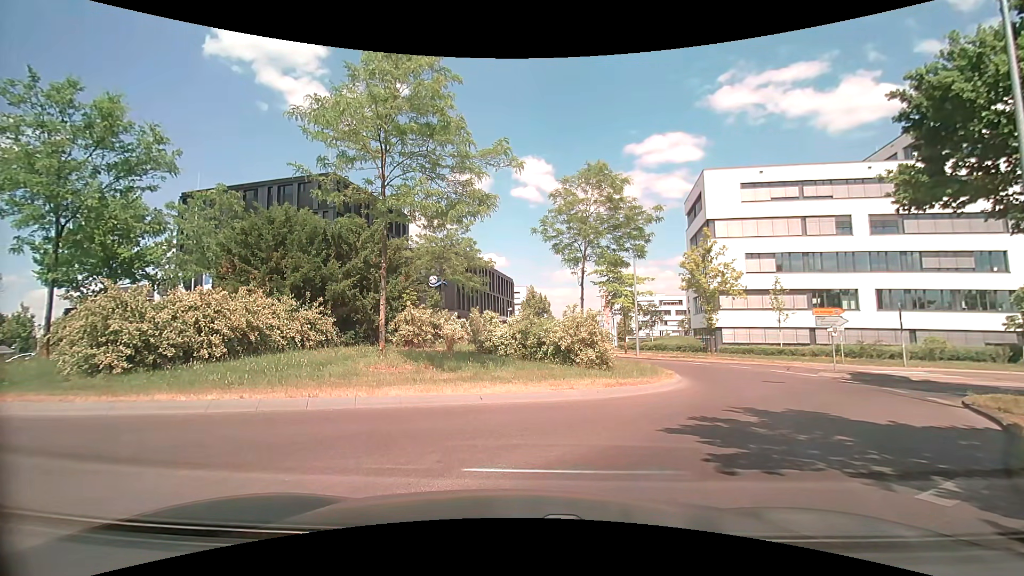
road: tertiary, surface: asphalt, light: Day
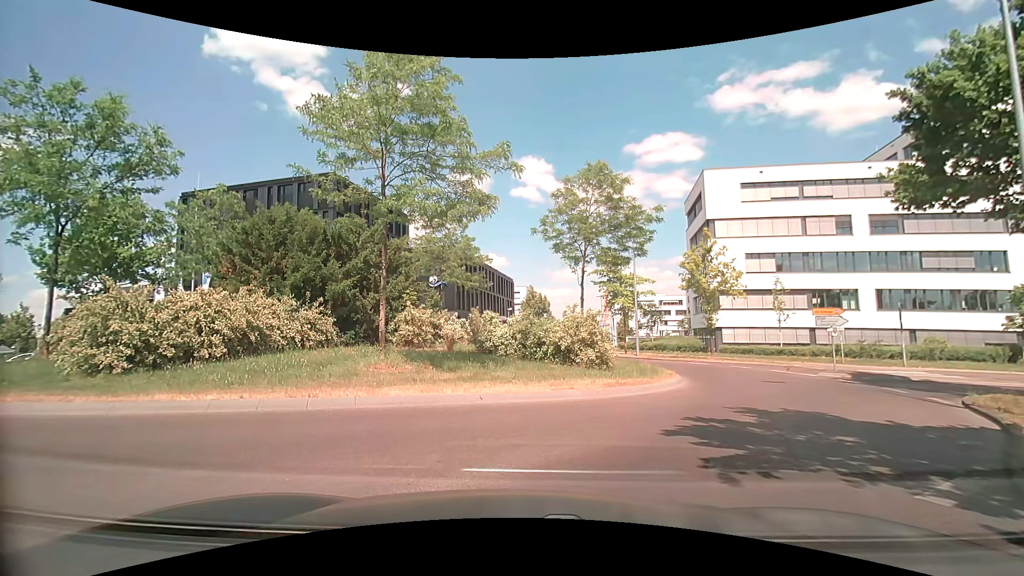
(0.0, 0.0) m; 0°
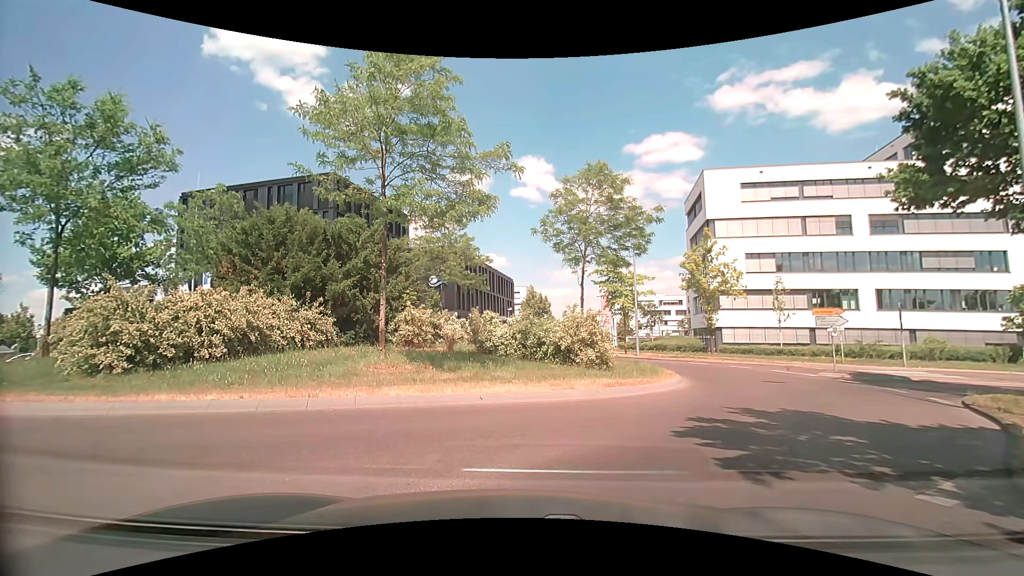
(0.0, 0.0) m; 0°
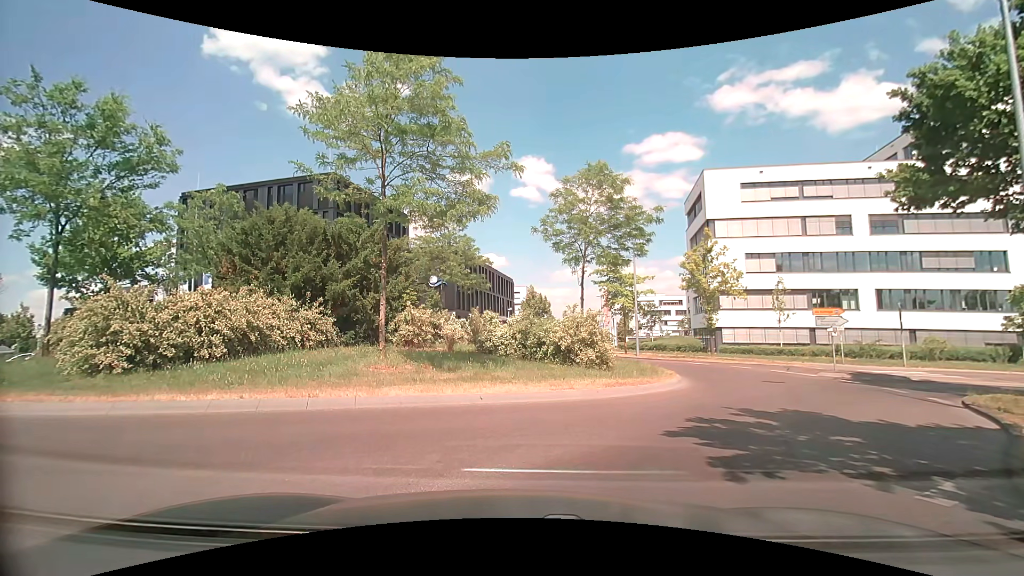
(0.0, 0.0) m; 0°
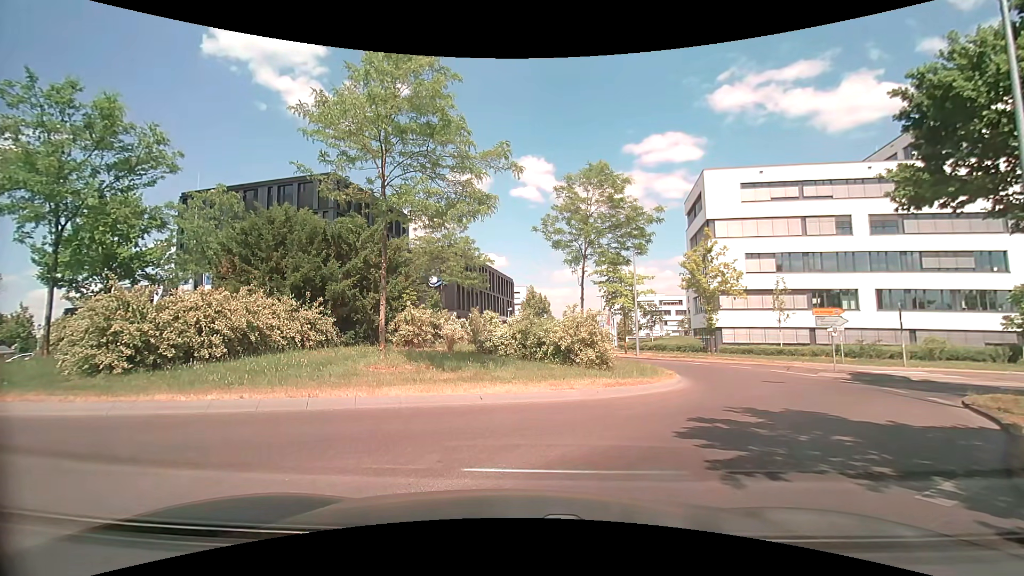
(0.0, 0.0) m; 0°
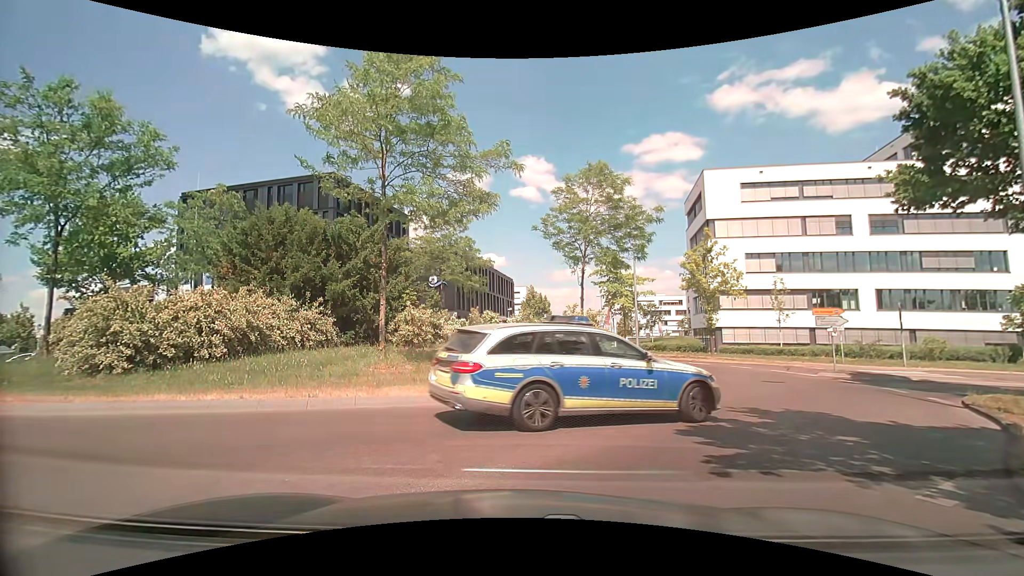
(0.0, 0.0) m; 0°
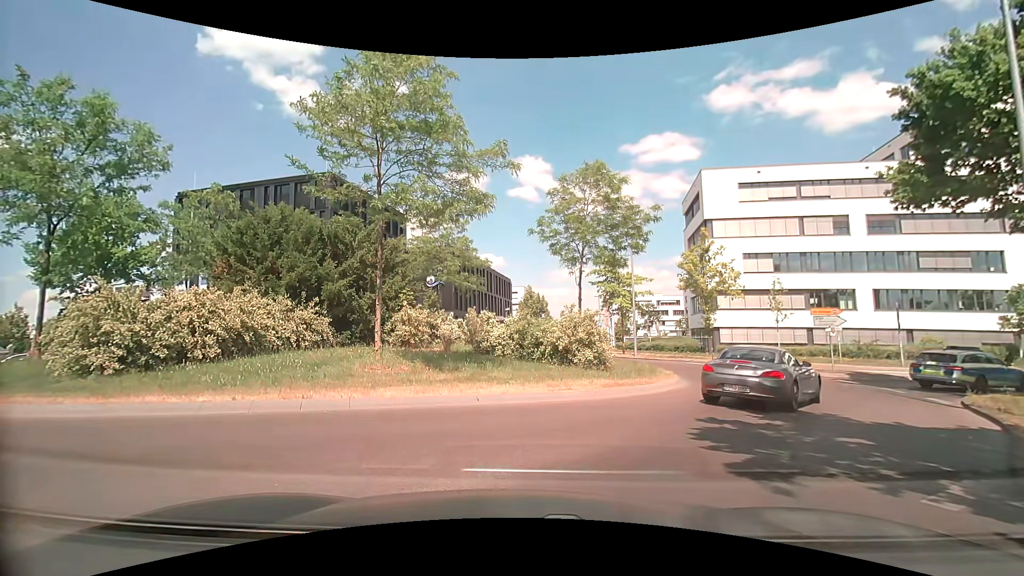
(0.0, +0.1) m; 0°
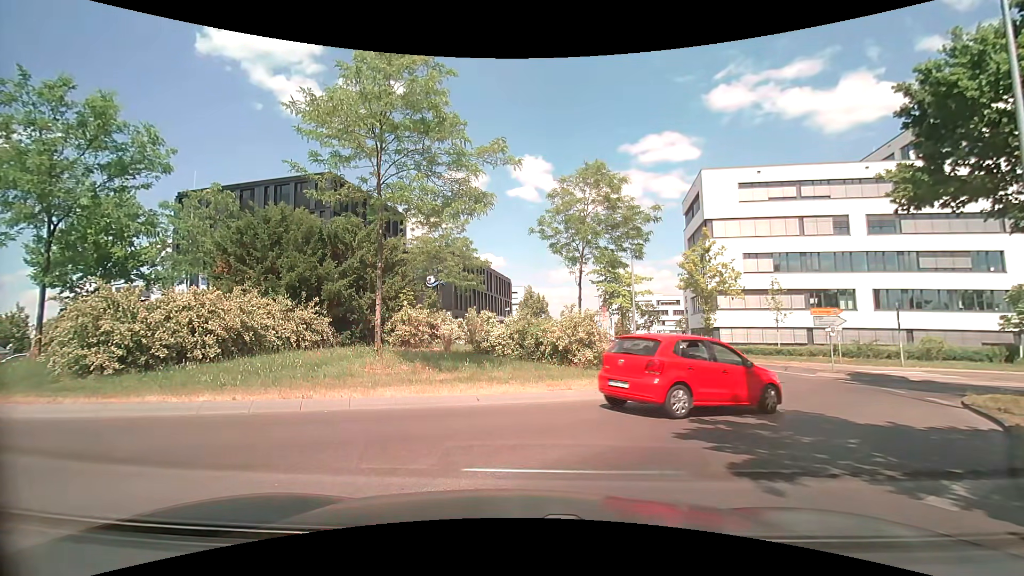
(0.0, 0.0) m; 0°
